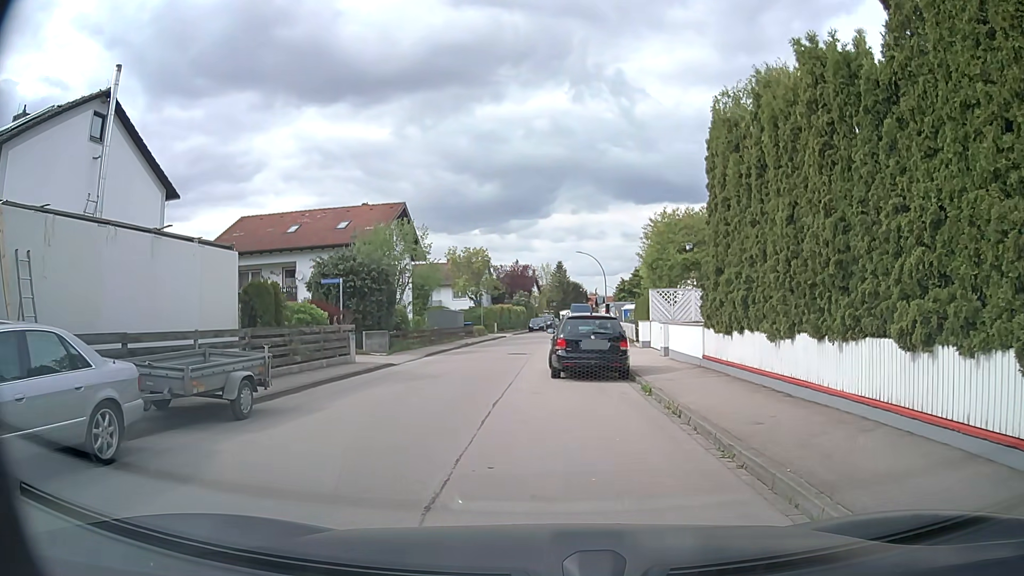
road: residential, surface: asphalt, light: Day
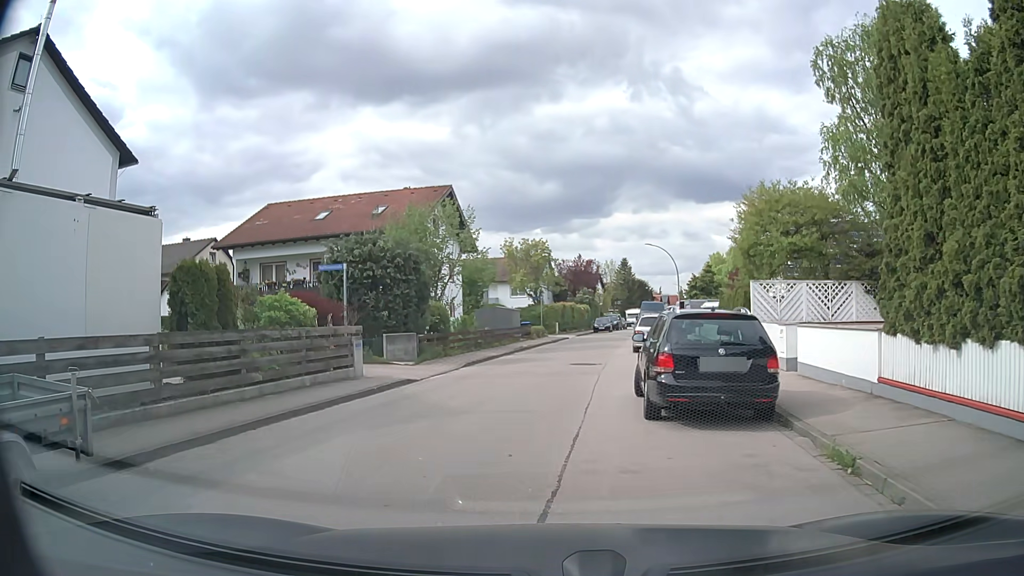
(-0.2, +6.3) m; -5°
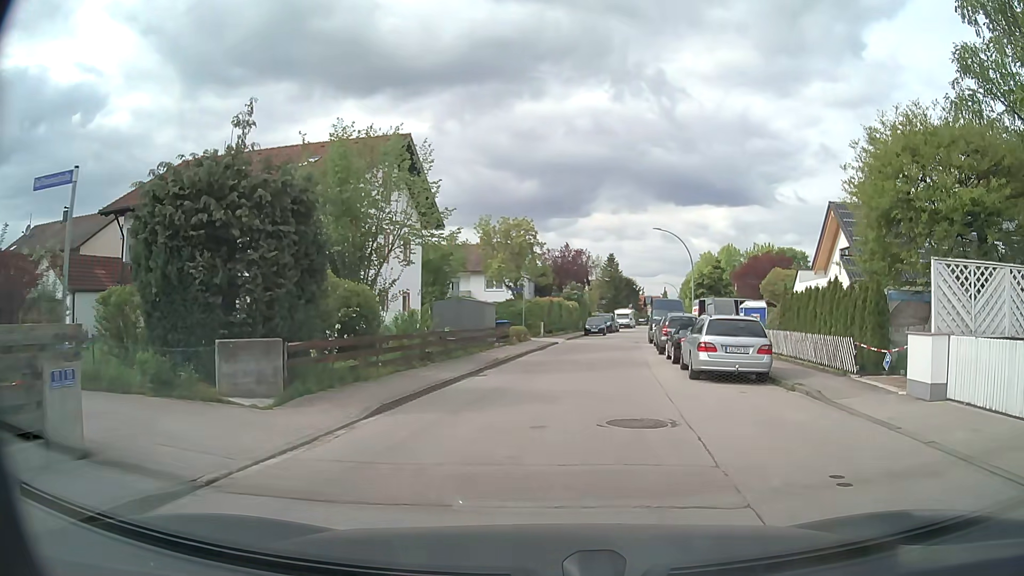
(-0.4, +11.4) m; +3°
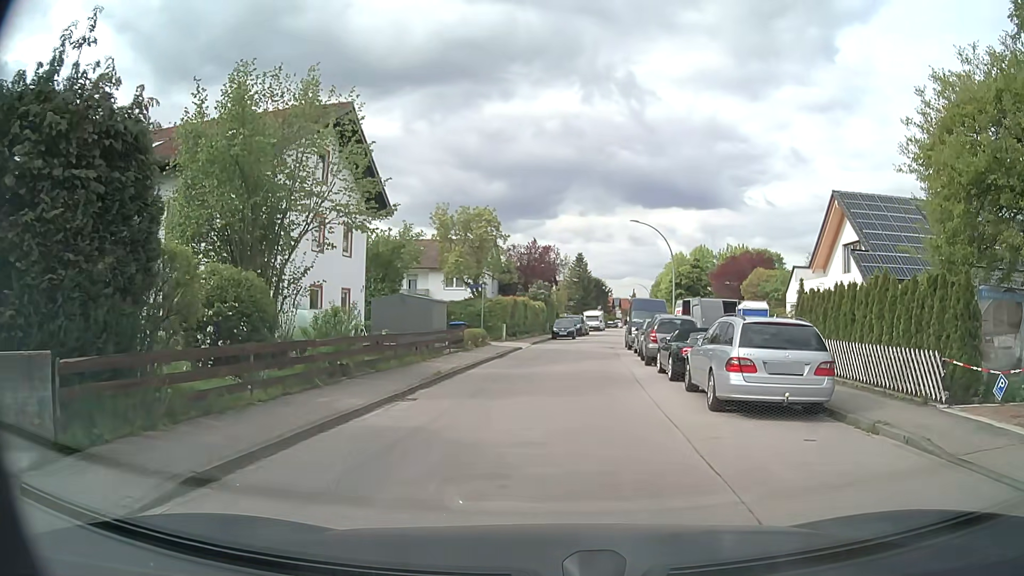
(+0.1, +5.0) m; +2°
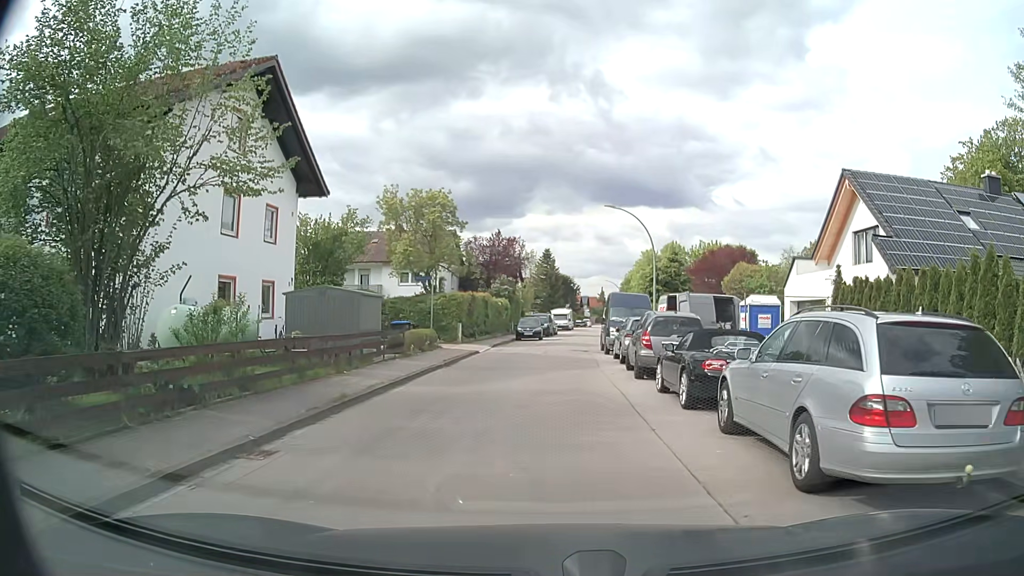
(+0.1, +5.2) m; +3°
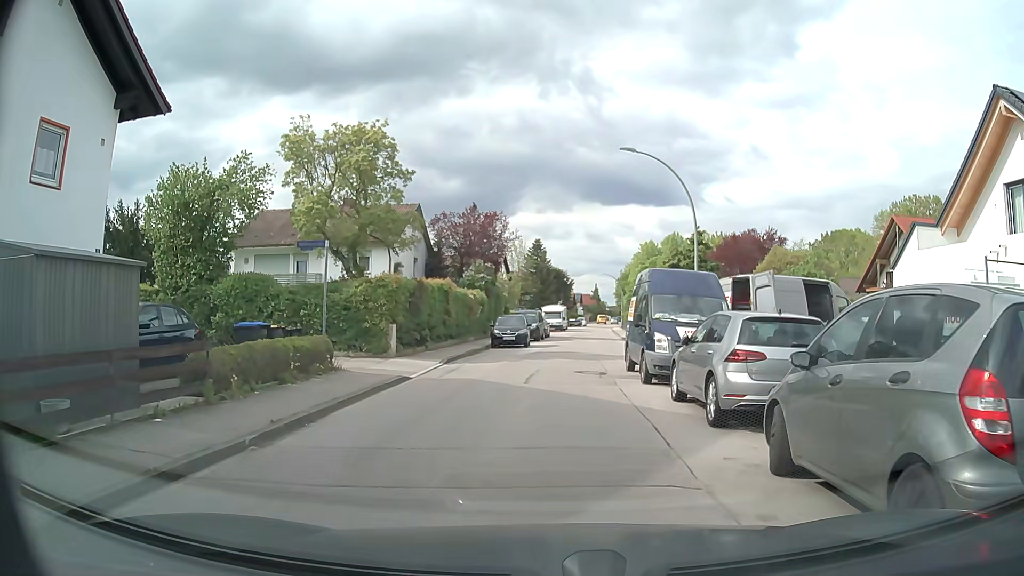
(-0.1, +12.5) m; 0°
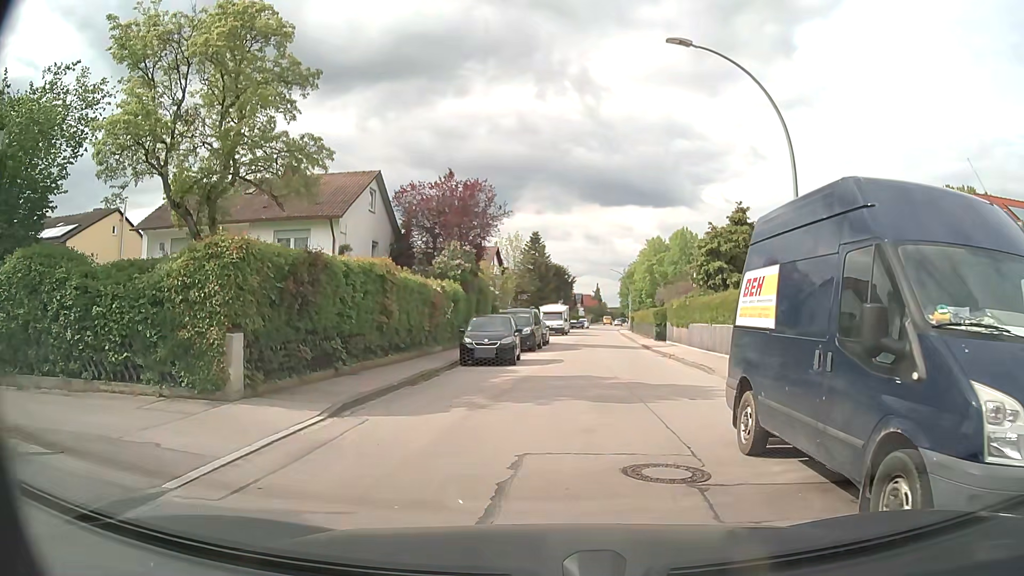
(0.0, +10.4) m; 0°
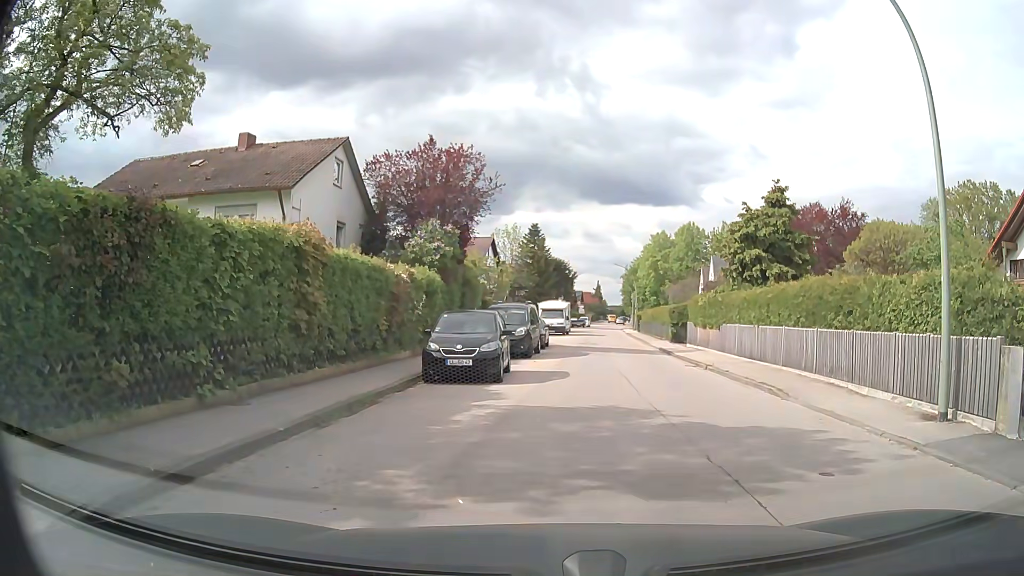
(-0.1, +5.9) m; +1°
(+1, +10) (+2, +20) (+3, +30) (+3, +40) (+3, +50) (+4, +60) (+5, +70) (+5, +80) (+6, +90) (+7, +100) m
